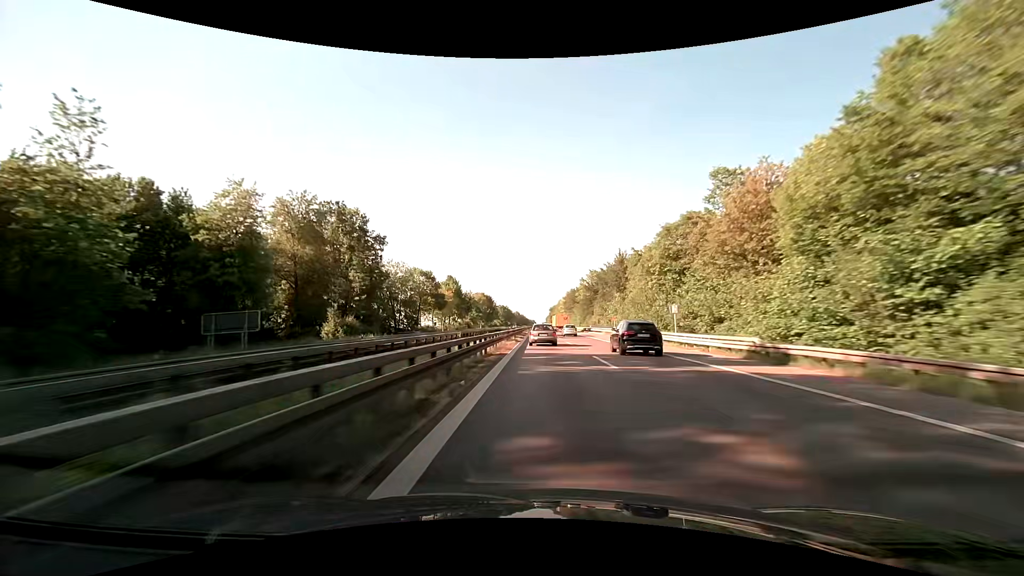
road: trunk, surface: asphalt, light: Day
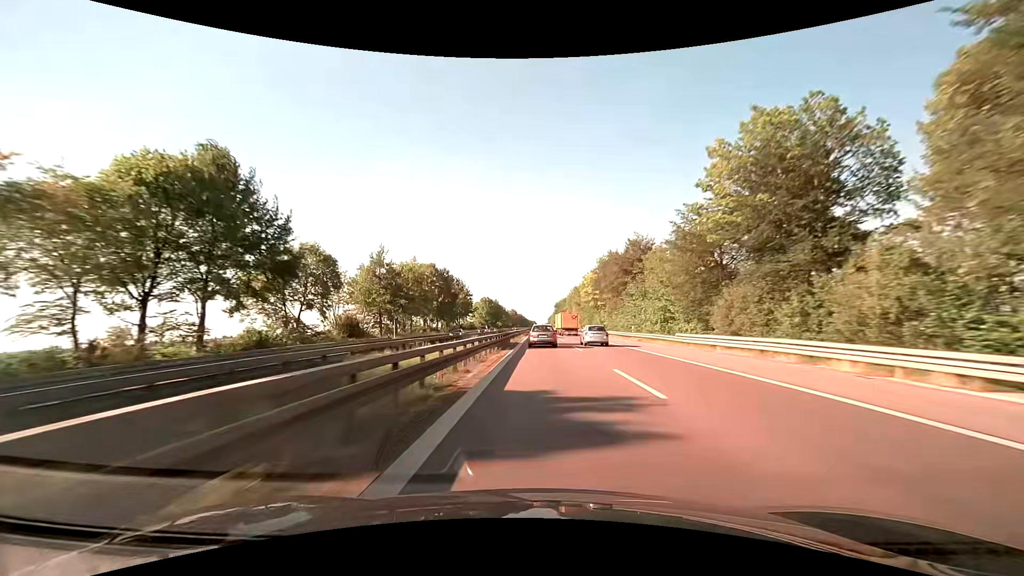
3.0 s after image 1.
(+0.1, +96.6) m; 0°
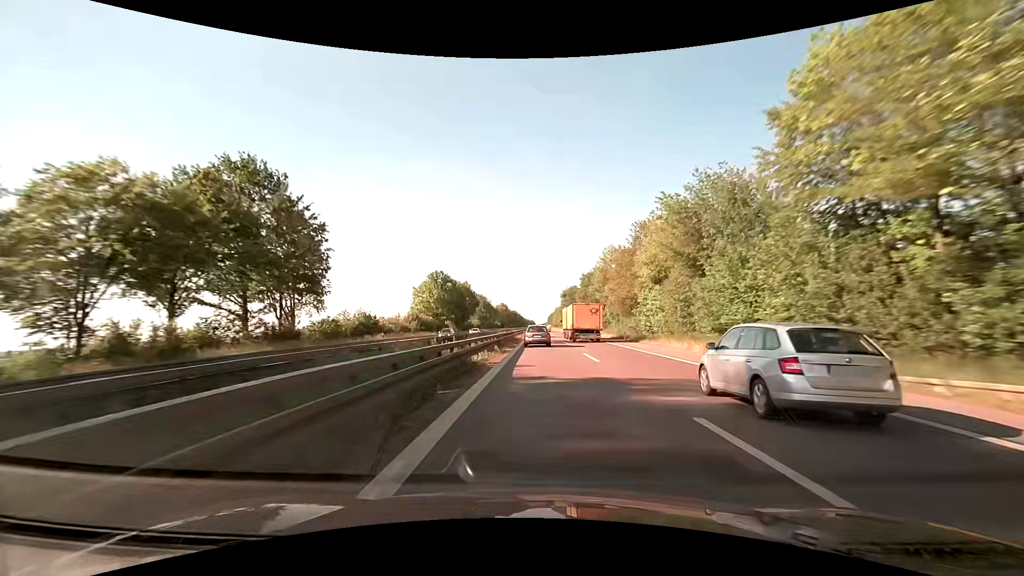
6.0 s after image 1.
(-0.1, +98.2) m; 0°
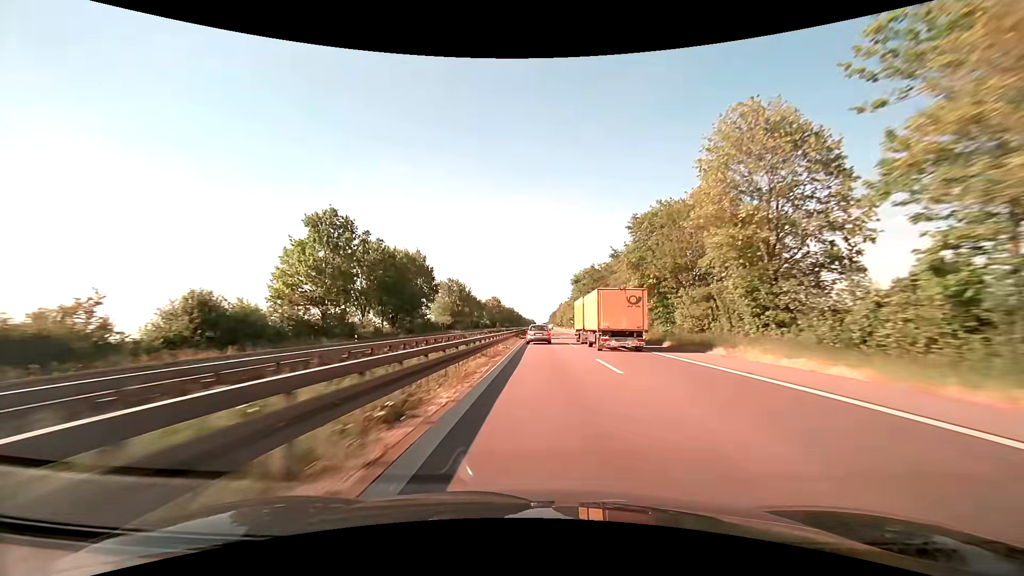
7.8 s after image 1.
(0.0, +59.5) m; 0°
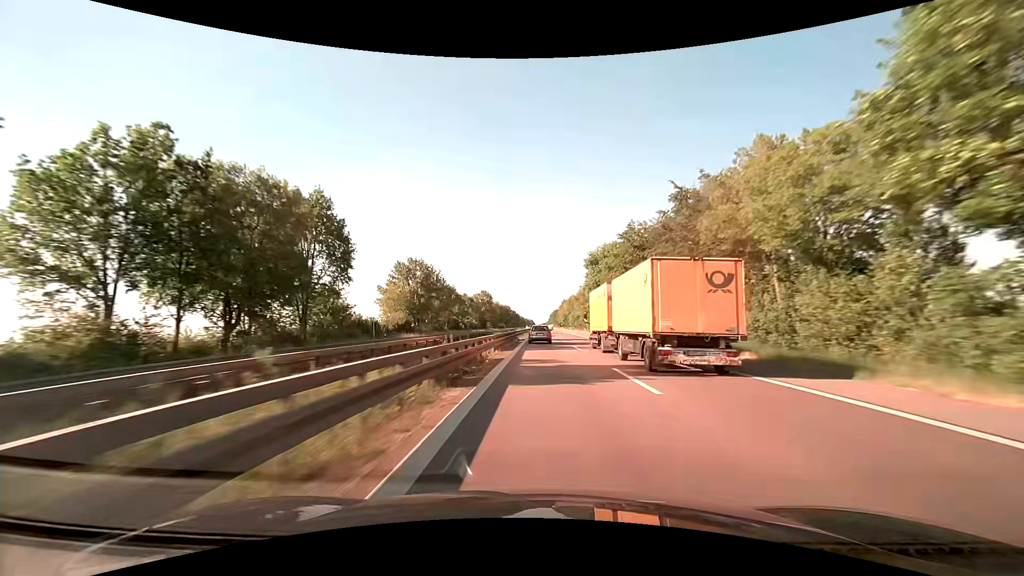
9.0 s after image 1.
(0.0, +40.3) m; 0°
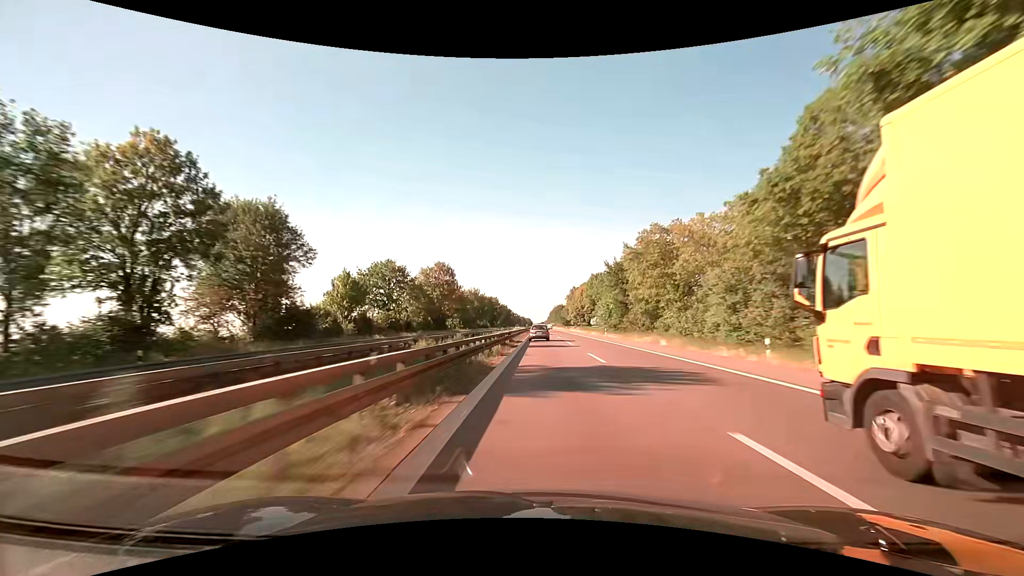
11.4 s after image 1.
(0.0, +82.0) m; 0°
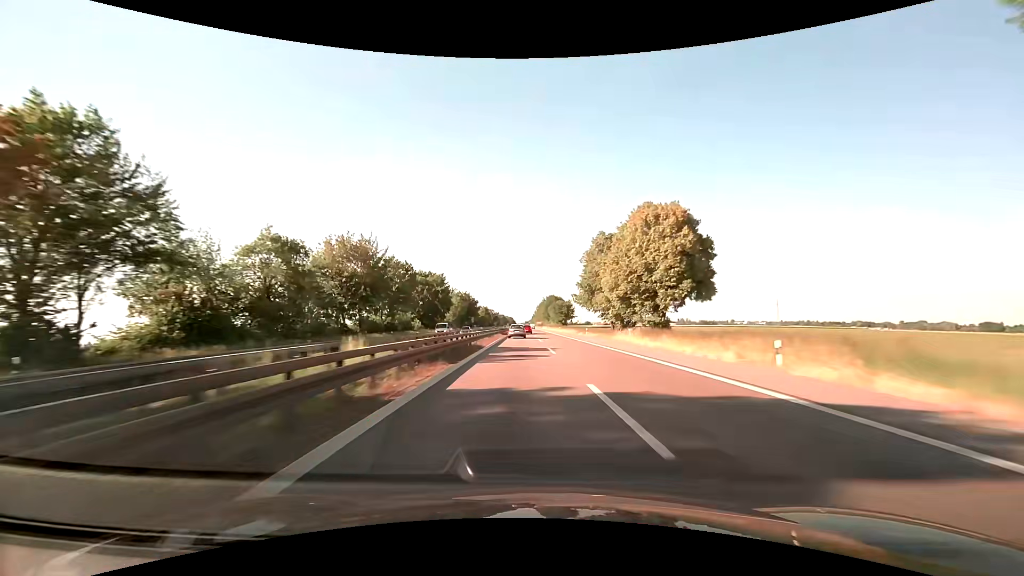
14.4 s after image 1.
(+1.1, +103.4) m; +2°
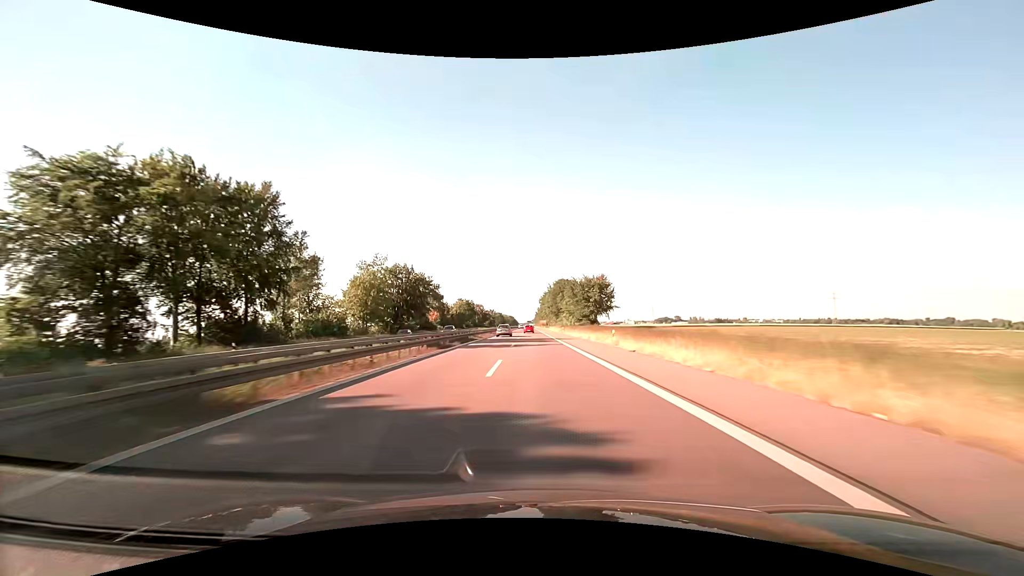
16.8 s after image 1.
(+0.4, +82.3) m; 0°
(0, +10) (0, +20) (0, +30) (0, +40) (0, +50) (0, +60) (-1, +70) (-1, +80) (-1, +90) (-1, +100) m
